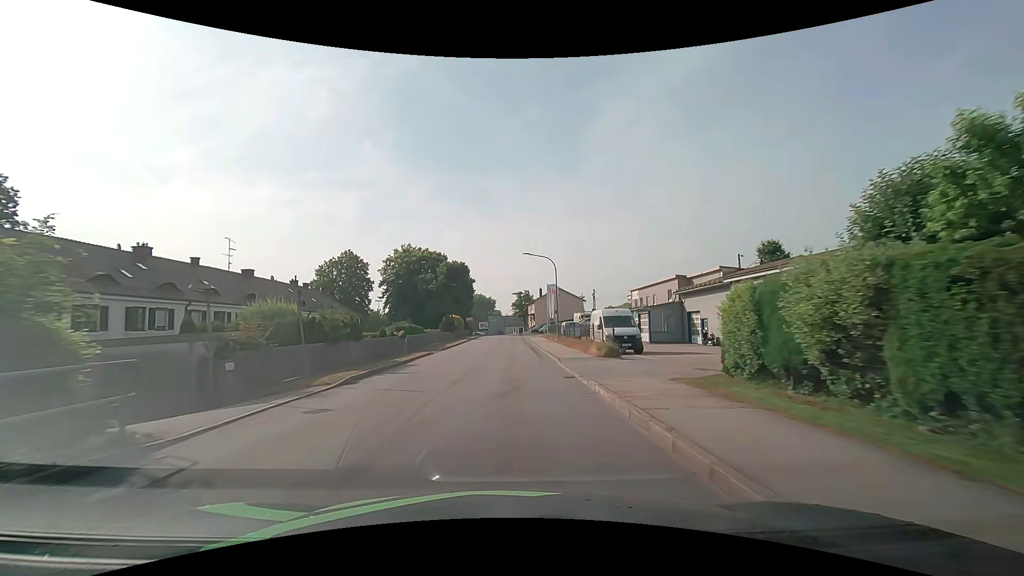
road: unclassified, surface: asphalt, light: Day
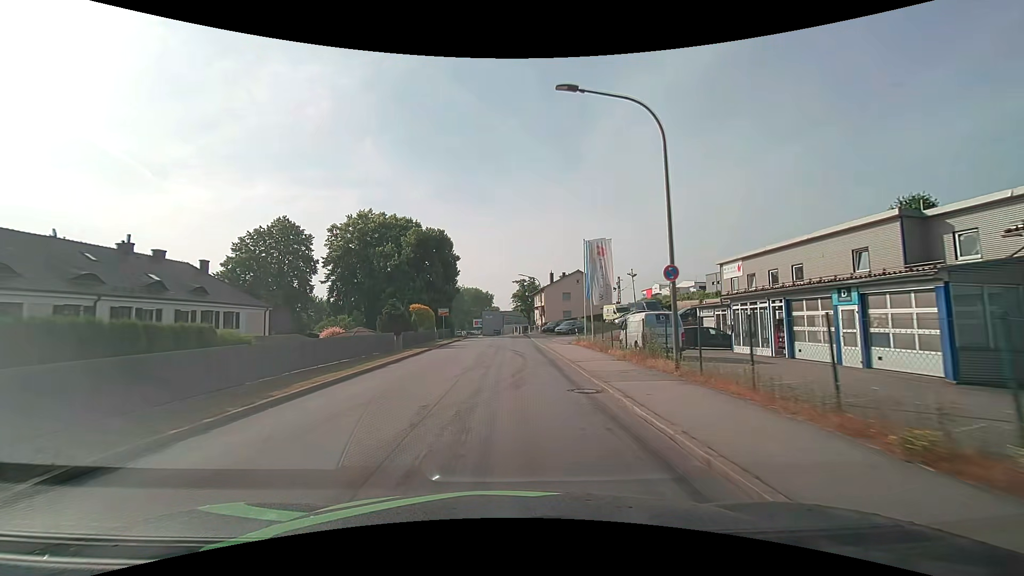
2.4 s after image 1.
(+0.1, +29.6) m; 0°
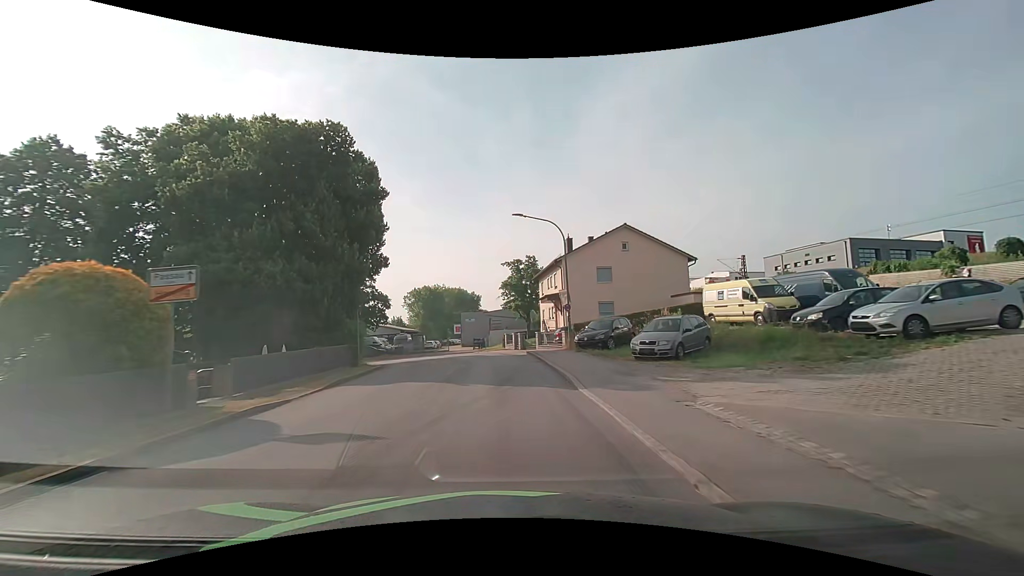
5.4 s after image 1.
(+0.5, +35.4) m; +1°
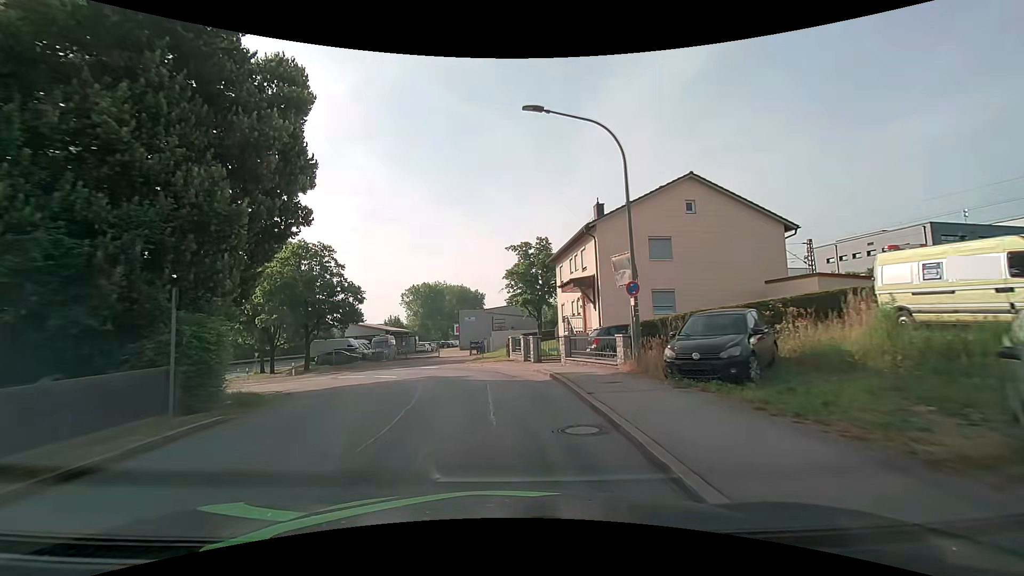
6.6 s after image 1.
(0.0, +13.1) m; -1°
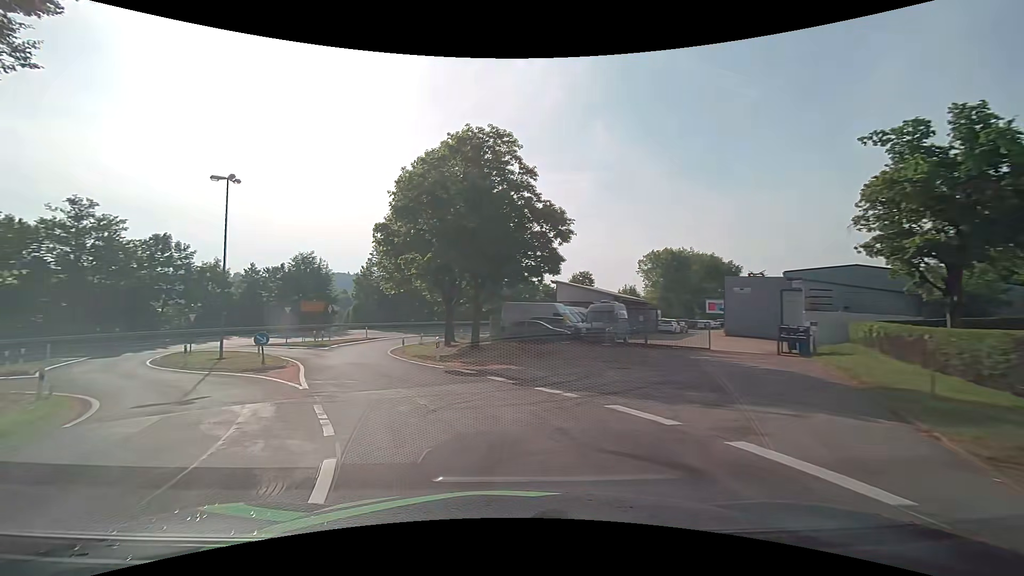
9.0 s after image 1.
(-3.8, +22.5) m; -25°
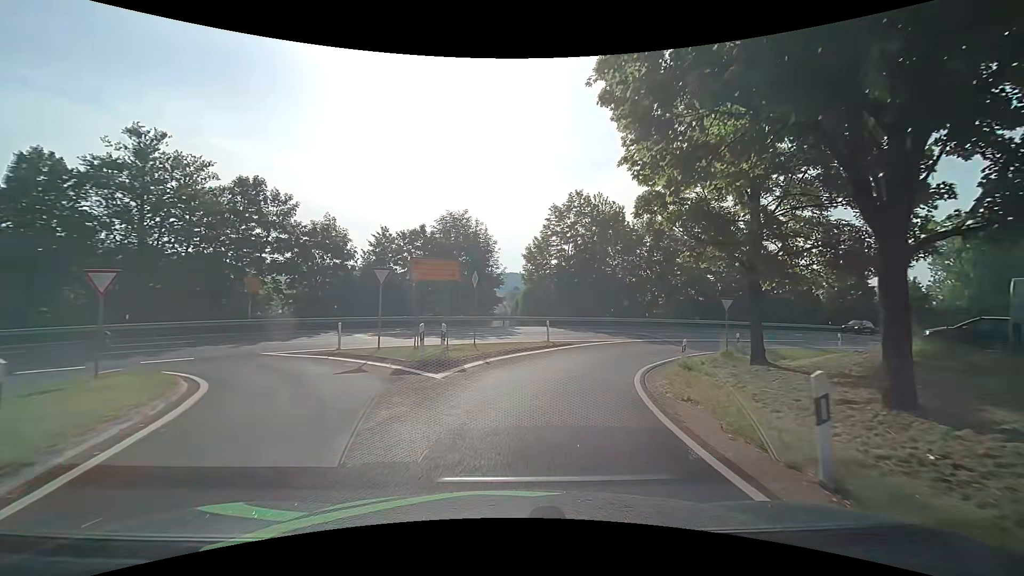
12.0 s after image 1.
(-7.6, +25.8) m; -20°
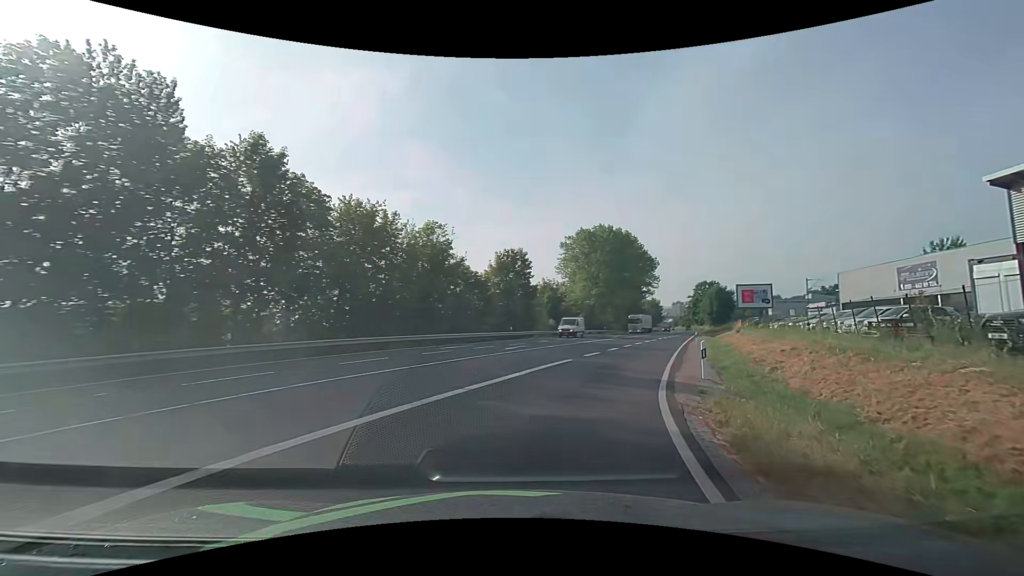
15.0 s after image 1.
(+7.6, +26.5) m; +39°
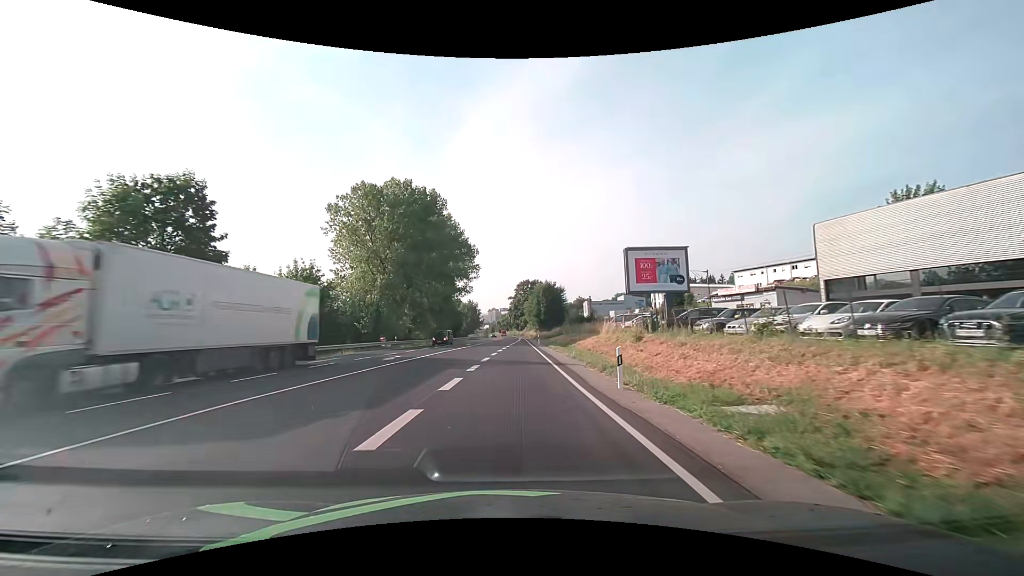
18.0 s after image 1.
(+9.0, +34.1) m; +21°
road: primary
